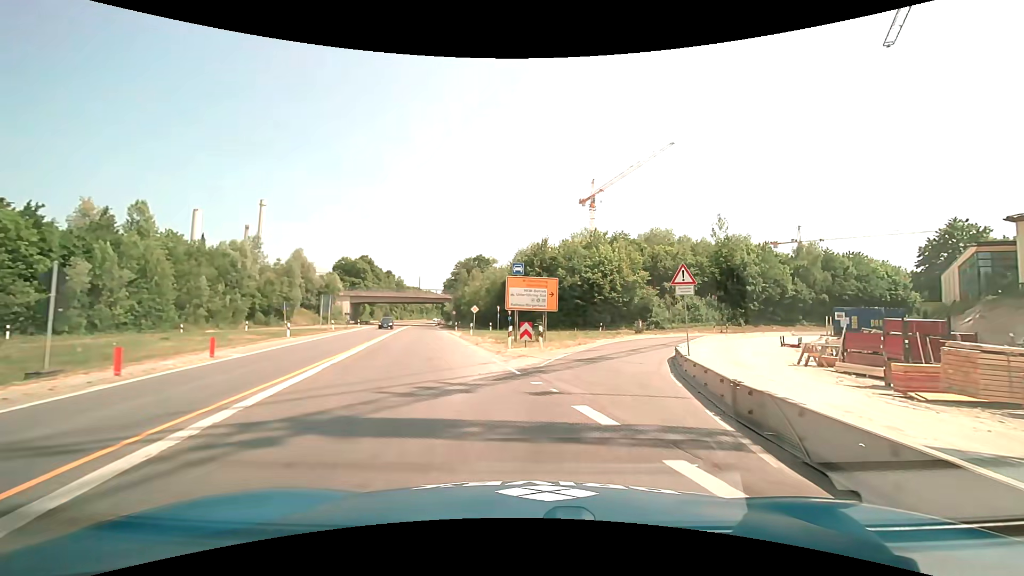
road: trunk_link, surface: asphalt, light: Day
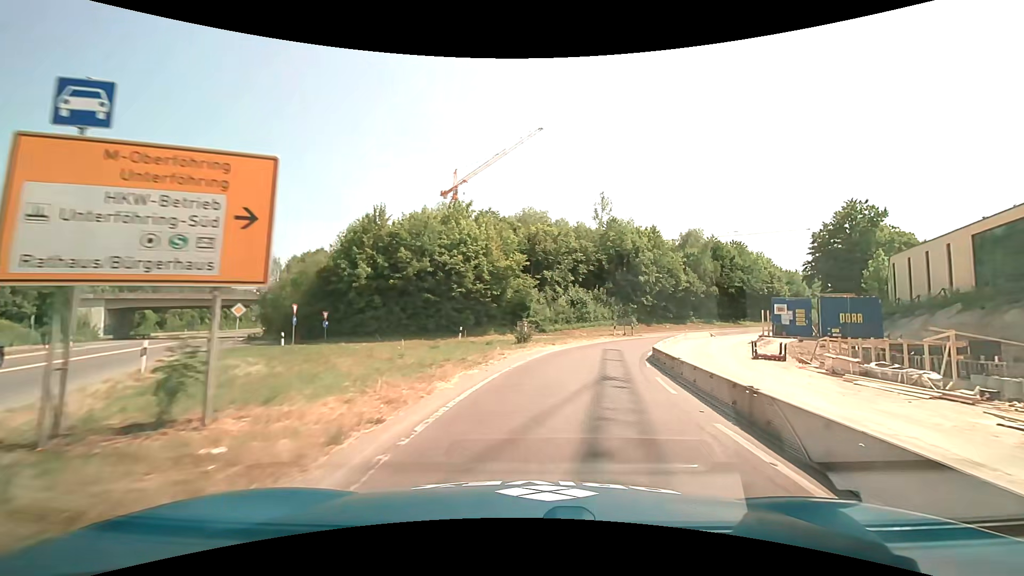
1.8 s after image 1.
(+2.6, +19.3) m; +16°
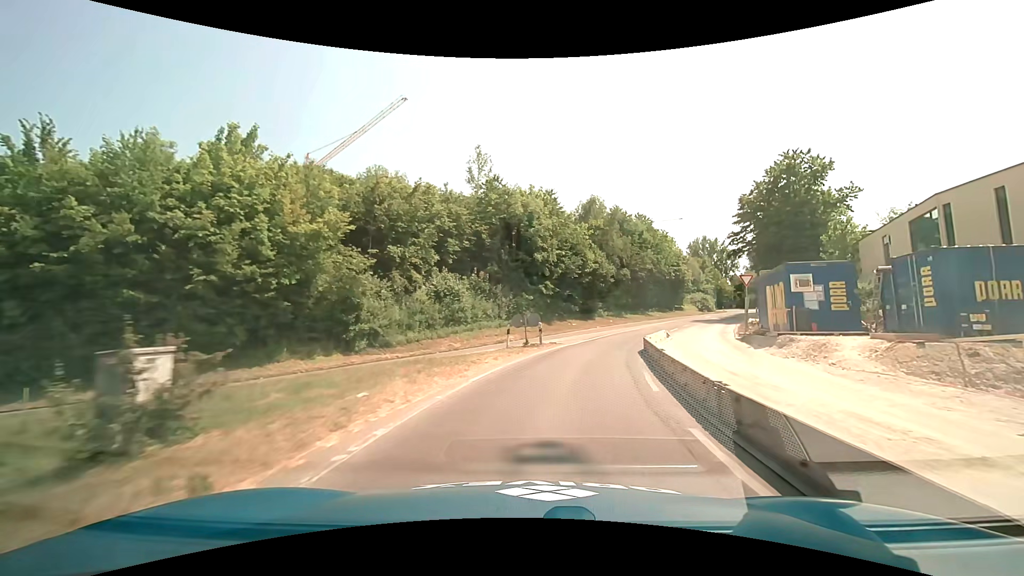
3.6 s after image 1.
(+2.2, +19.3) m; +13°
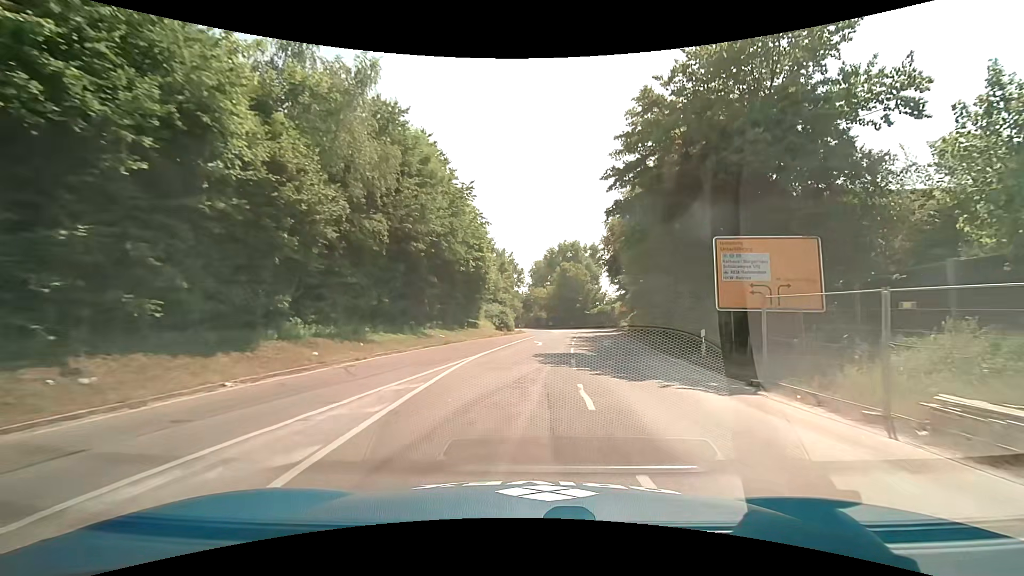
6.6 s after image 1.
(+6.6, +31.5) m; +25°
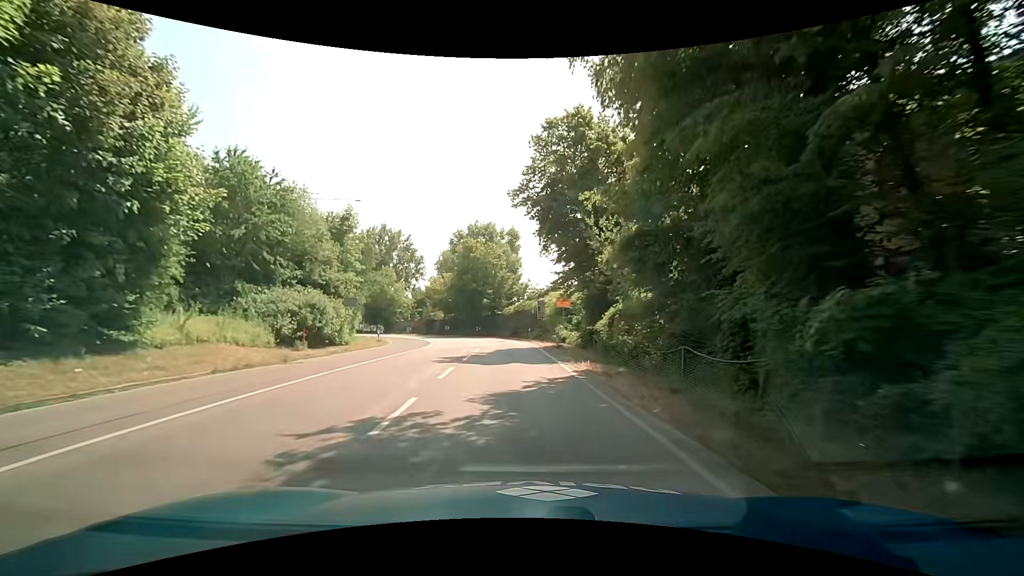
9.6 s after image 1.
(+4.2, +31.8) m; +10°
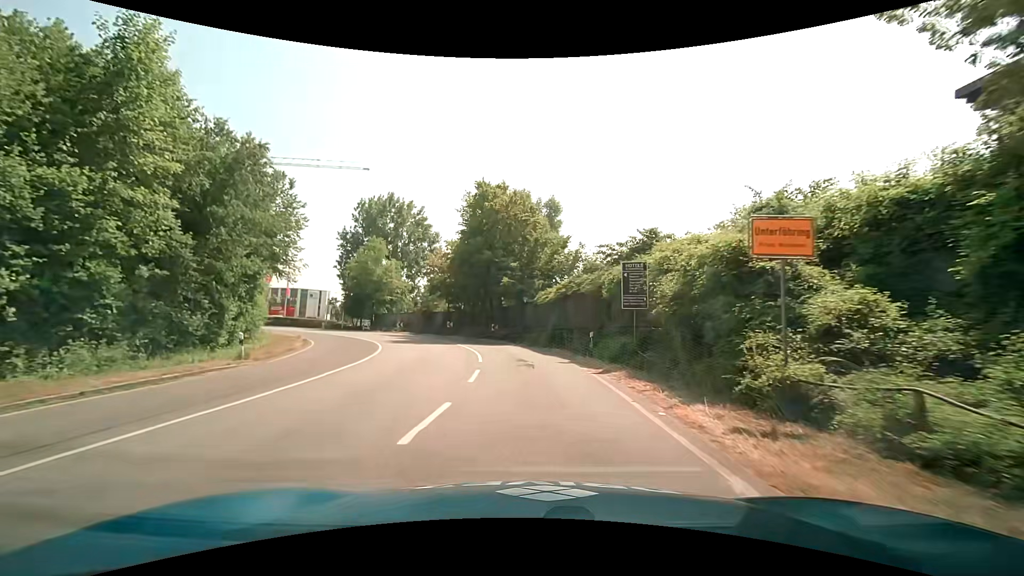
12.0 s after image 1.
(-1.0, +25.3) m; -5°
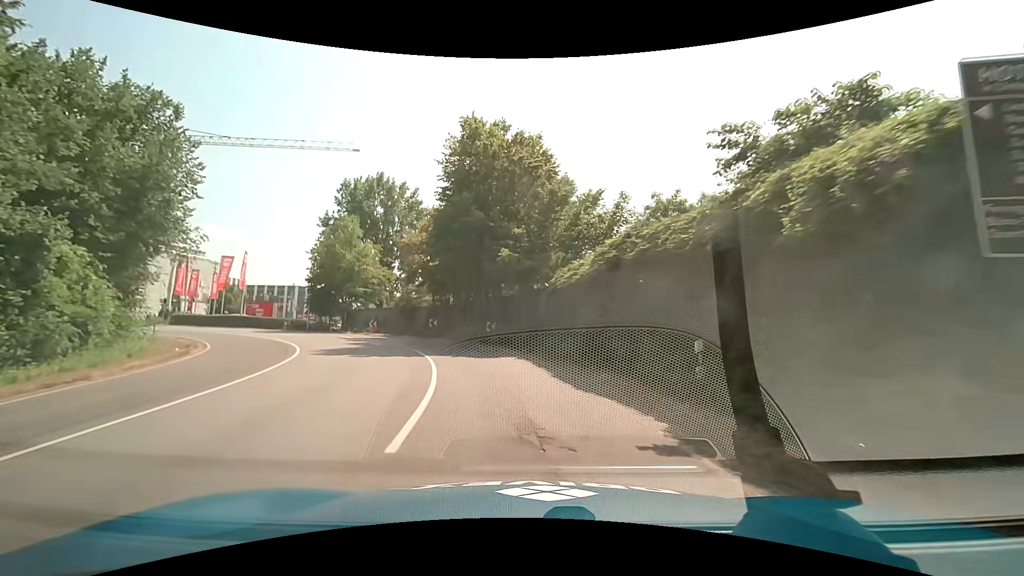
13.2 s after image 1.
(+0.2, +12.4) m; 0°
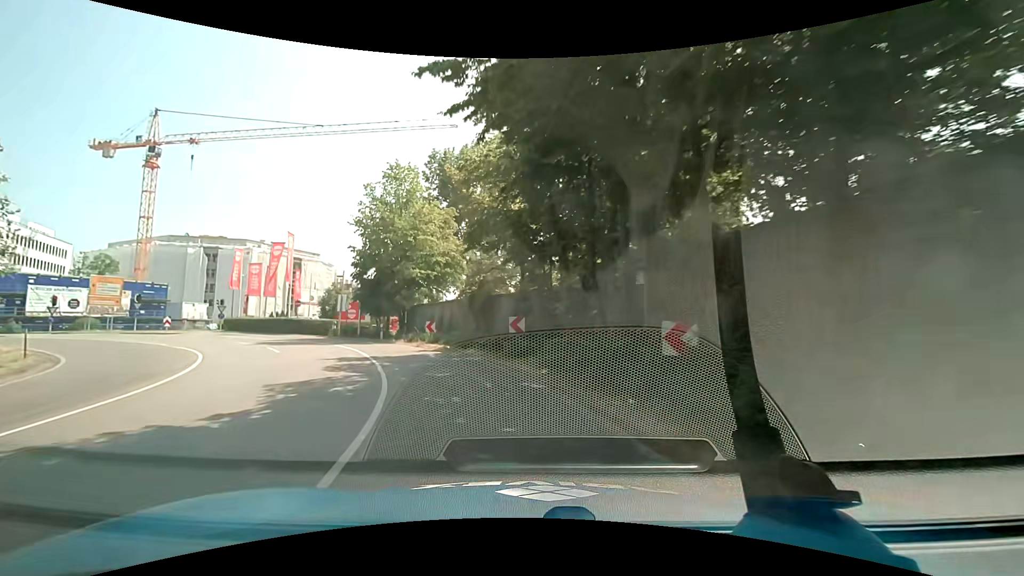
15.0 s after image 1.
(-1.8, +18.7) m; -14°
(-1, +10) (-4, +19) (-10, +28) (-17, +35) (-25, +40) (-32, +47) (-37, +56) (-37, +66) (-34, +75) (-32, +85) m
